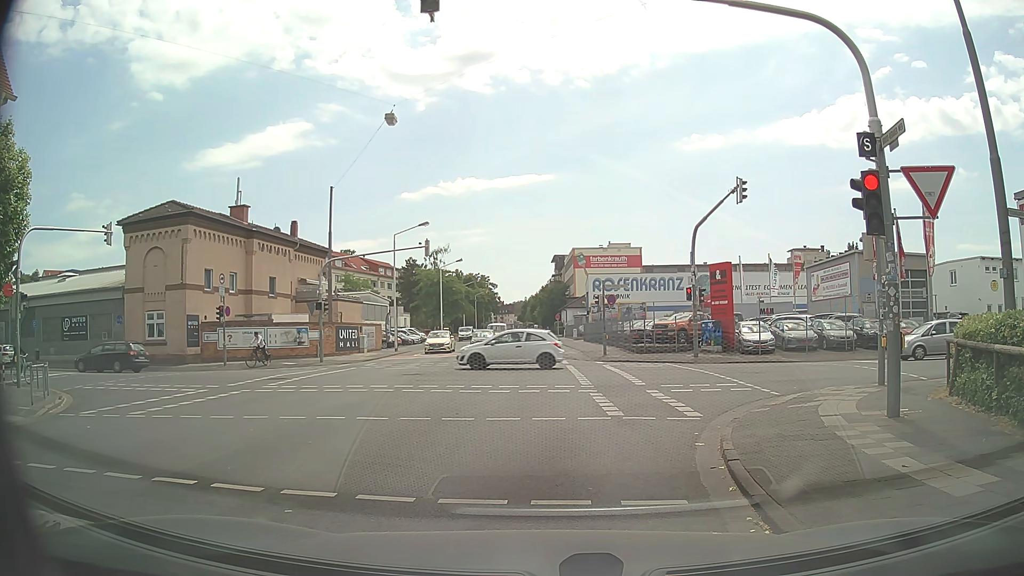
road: secondary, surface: asphalt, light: Day
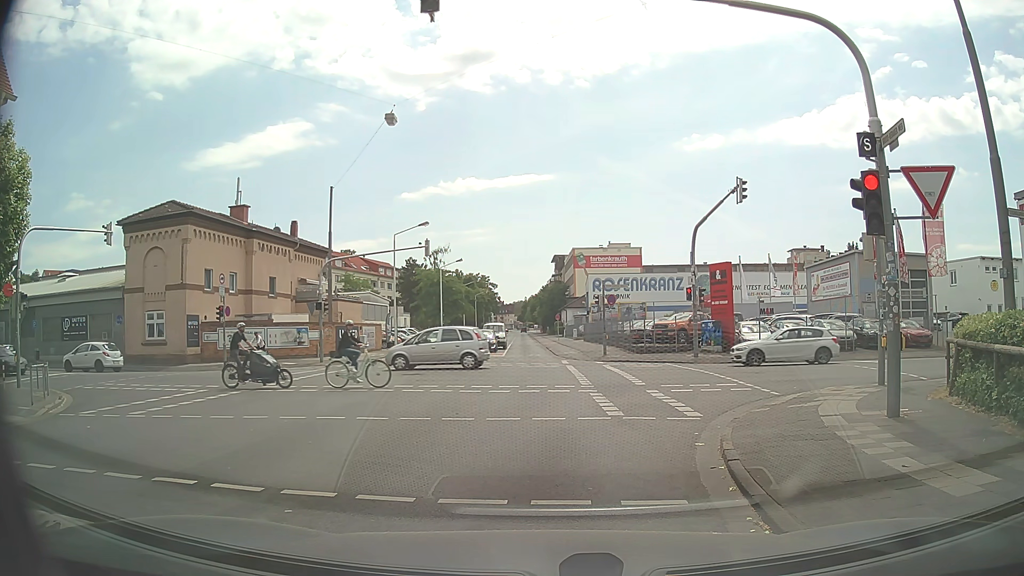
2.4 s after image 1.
(0.0, 0.0) m; 0°
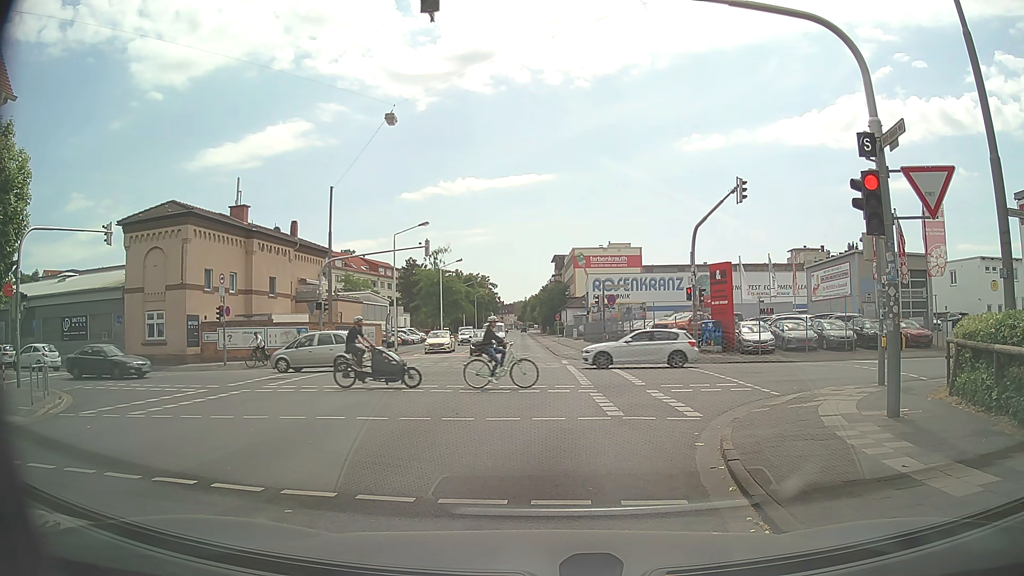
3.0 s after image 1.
(0.0, 0.0) m; 0°
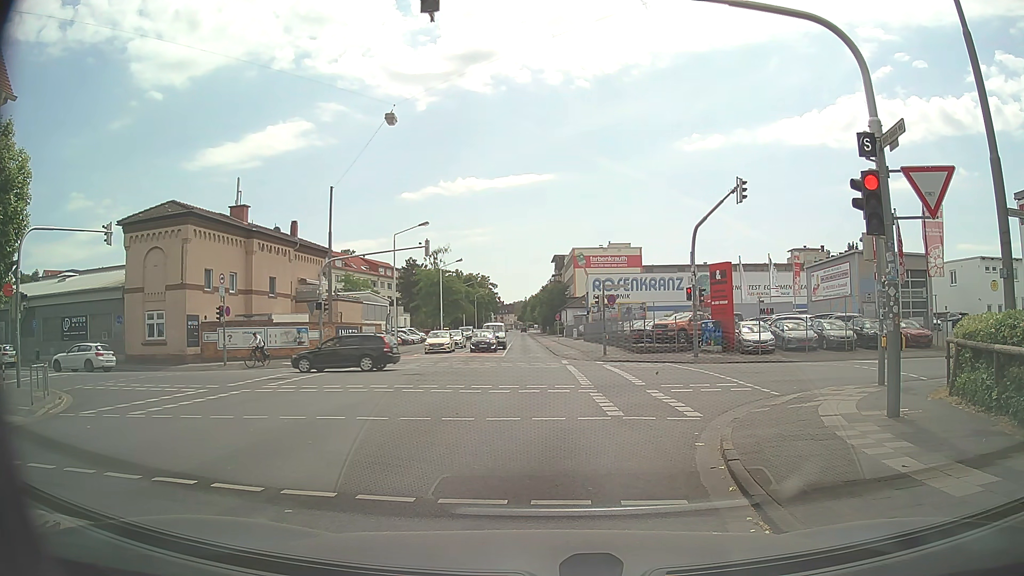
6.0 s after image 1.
(0.0, 0.0) m; 0°
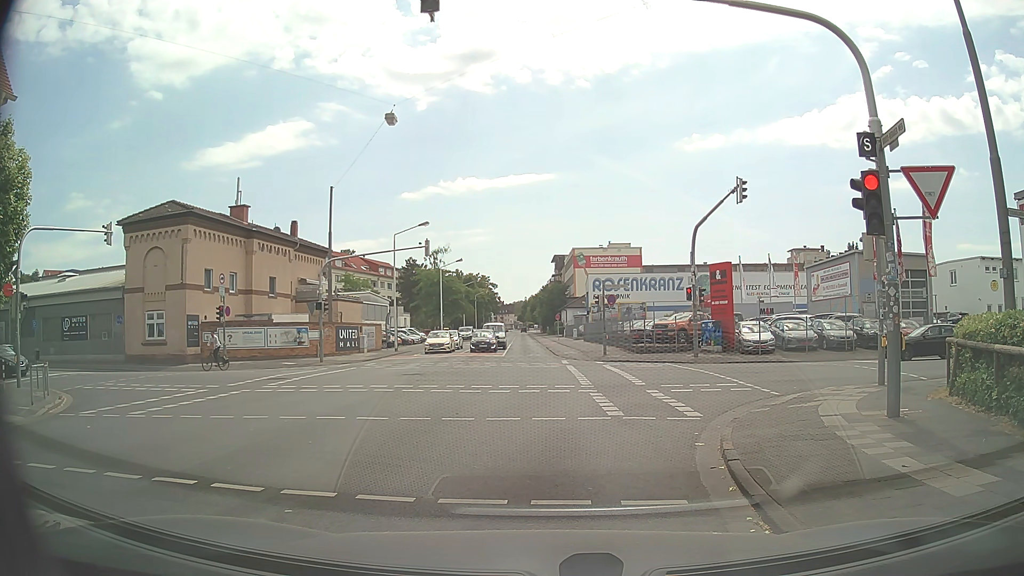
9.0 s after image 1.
(0.0, 0.0) m; 0°
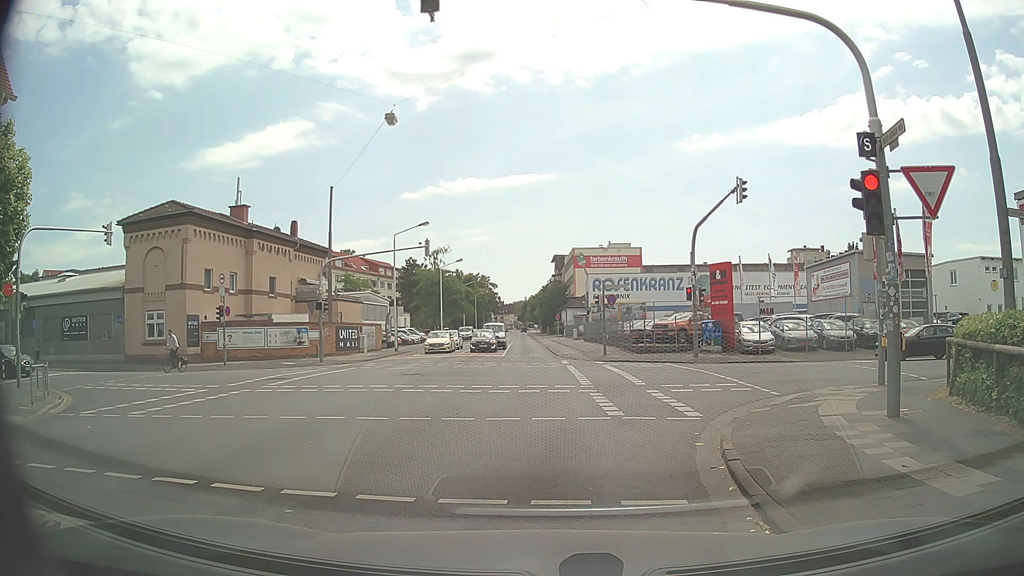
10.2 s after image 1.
(0.0, 0.0) m; 0°
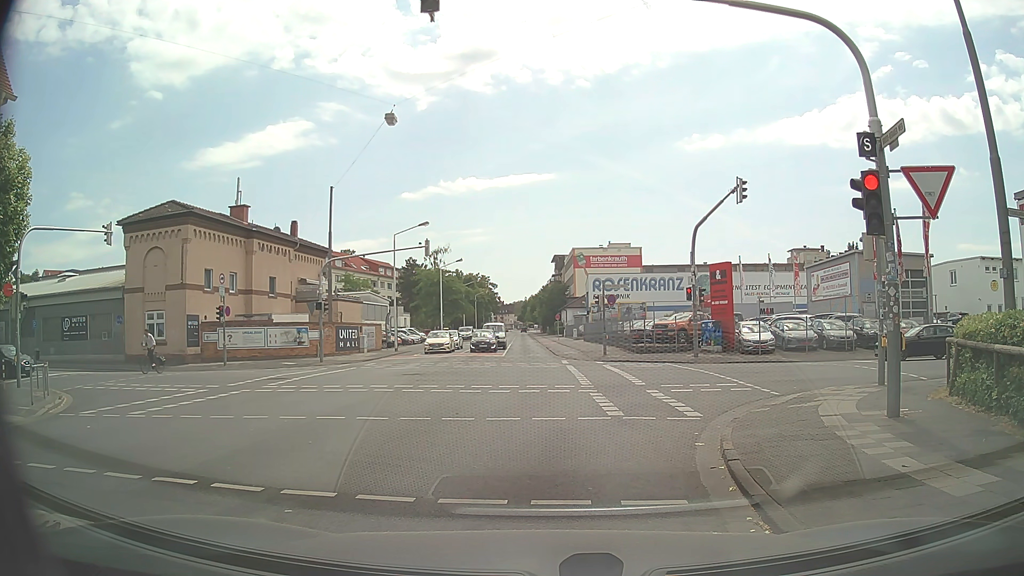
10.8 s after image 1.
(0.0, 0.0) m; 0°
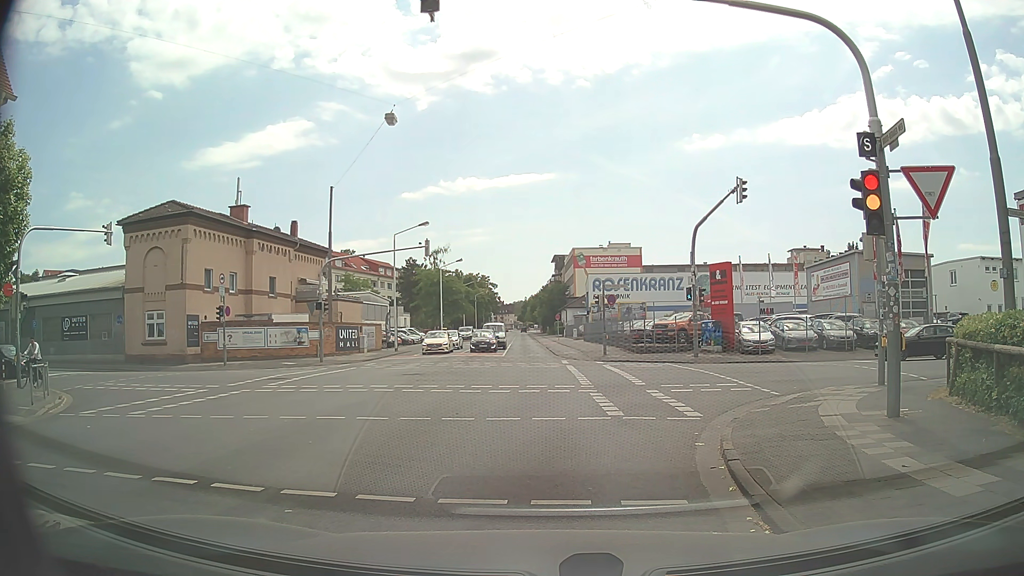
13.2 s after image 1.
(0.0, 0.0) m; 0°
(0, +10) (+1, +20) (+1, +30) (+2, +40) (+2, +50) (+2, +60) (+2, +70) (+3, +80) (+3, +90) (+3, +100) m
